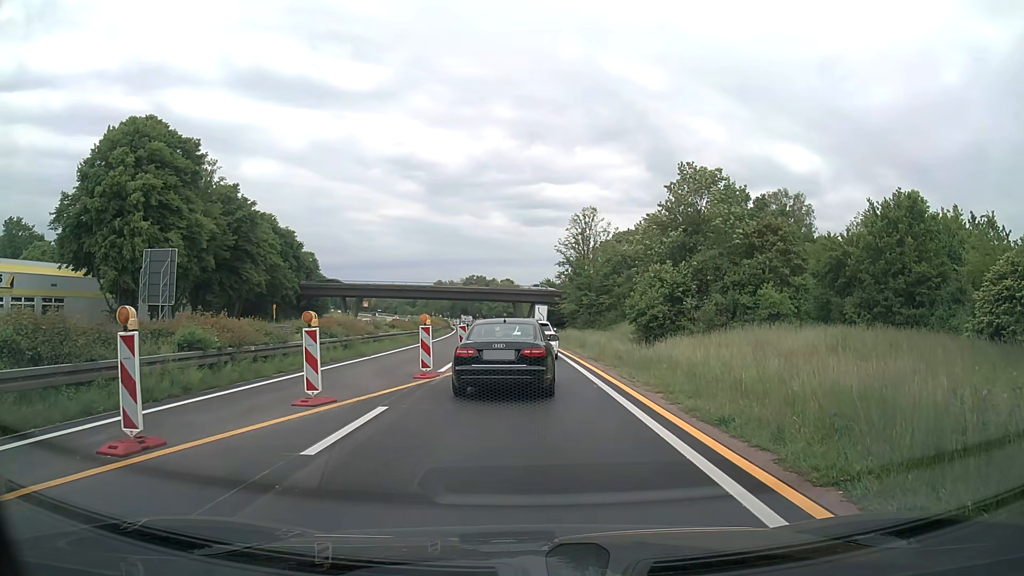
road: trunk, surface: asphalt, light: Day
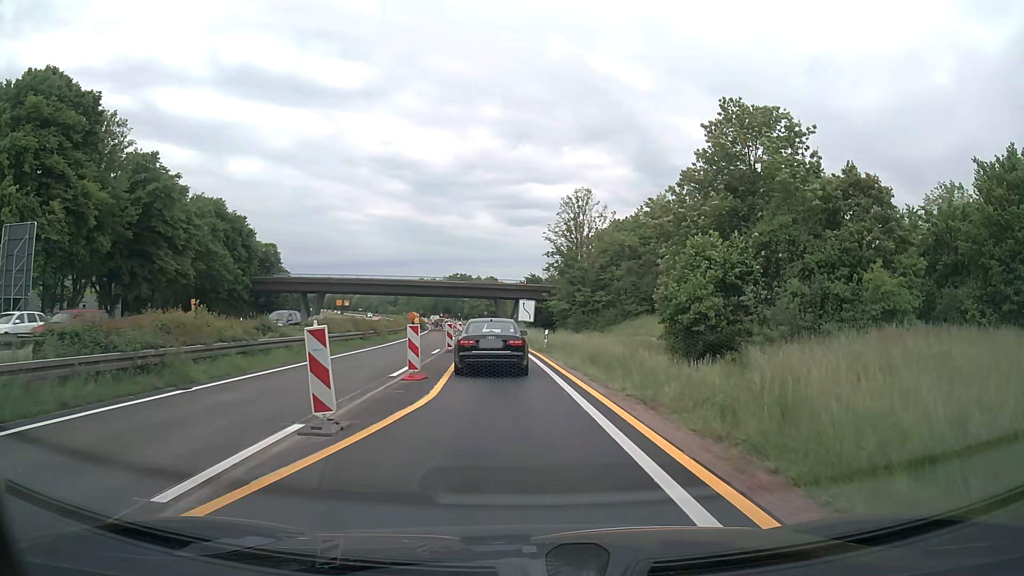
(+0.1, +14.5) m; +1°
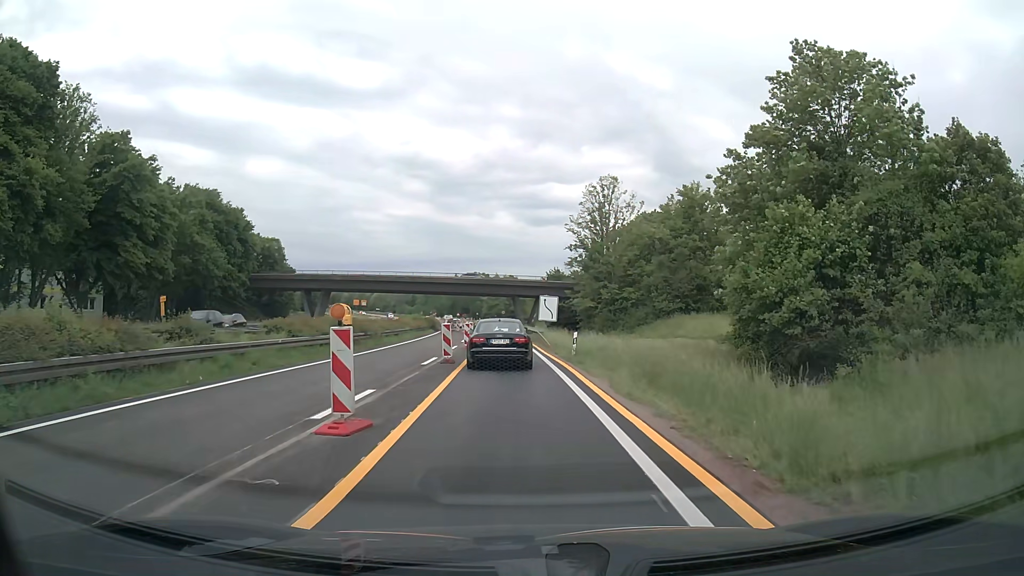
(-0.1, +7.6) m; -2°
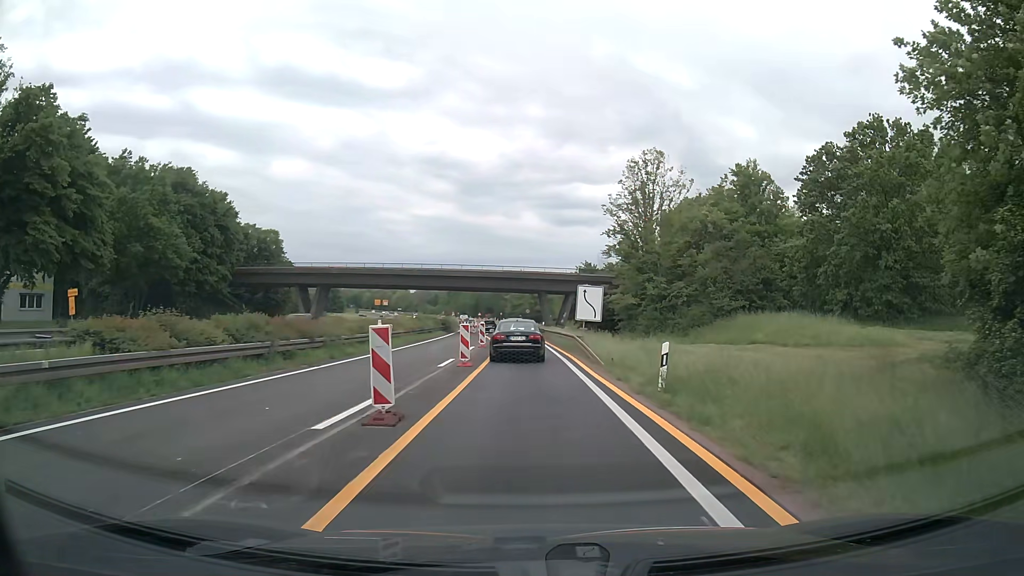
(-0.2, +13.1) m; -2°
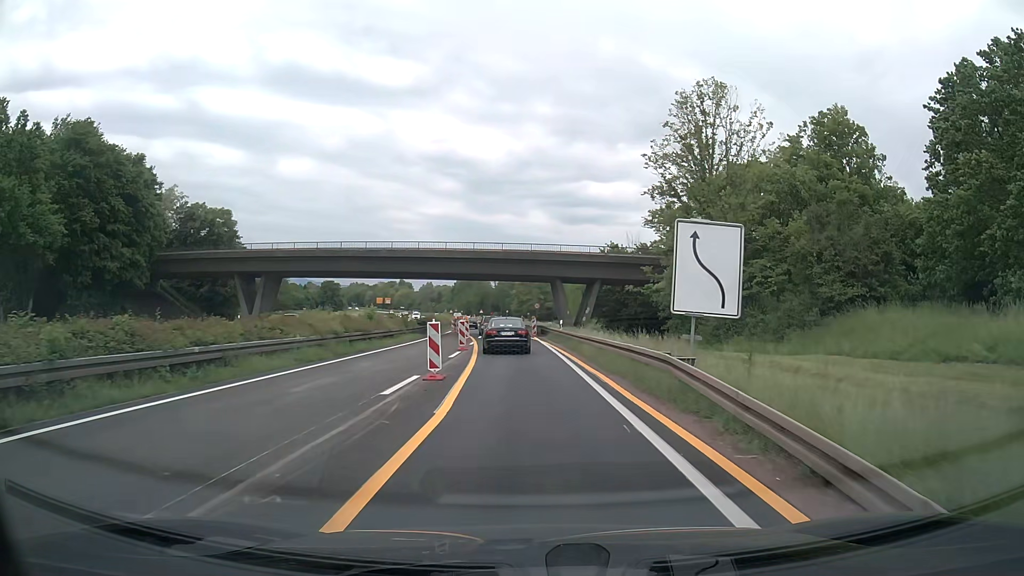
(-0.2, +20.3) m; -1°
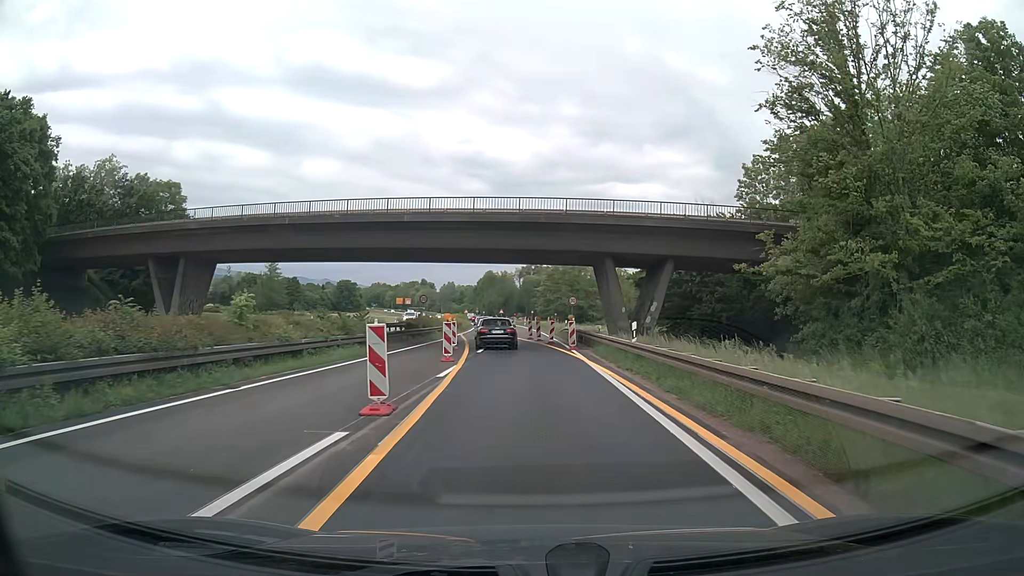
(-0.4, +20.1) m; -3°
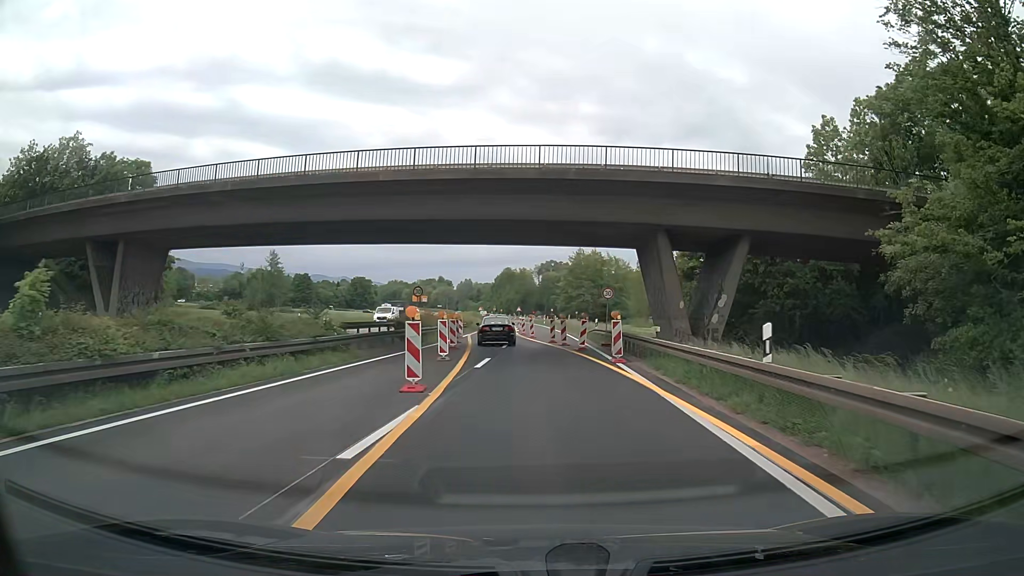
(-0.1, +9.7) m; -1°
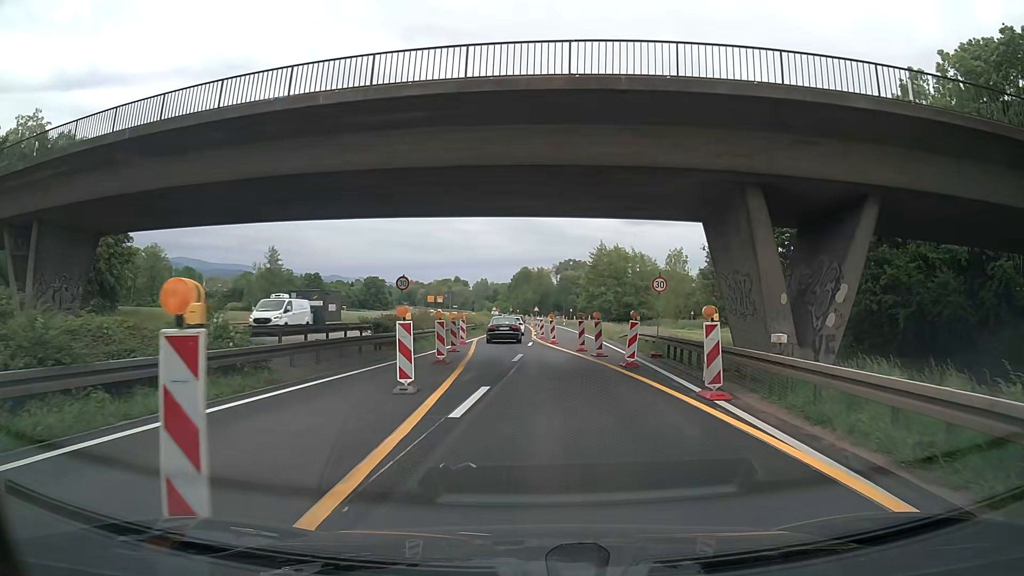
(-0.1, +9.1) m; -1°
